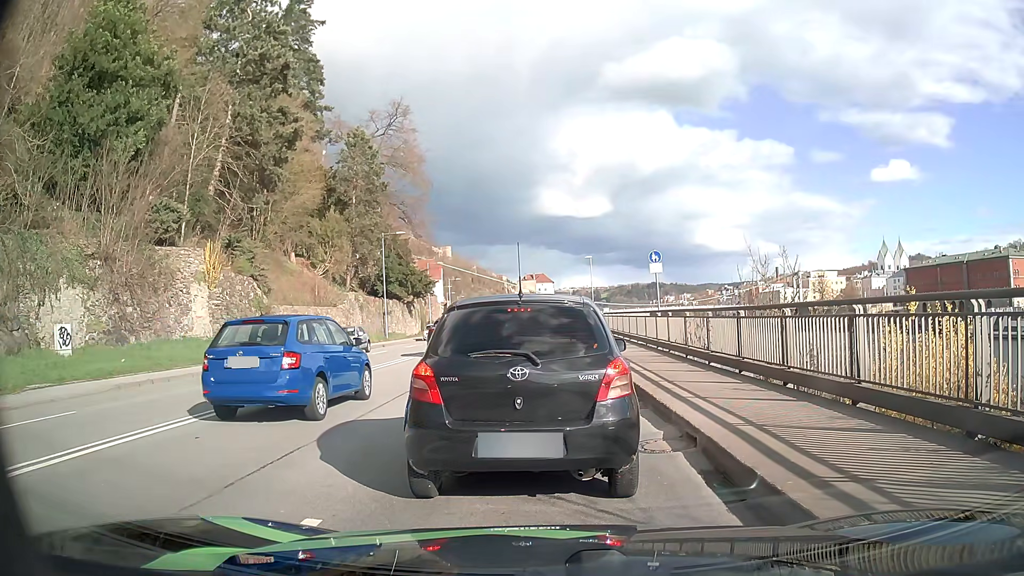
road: primary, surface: asphalt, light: Day
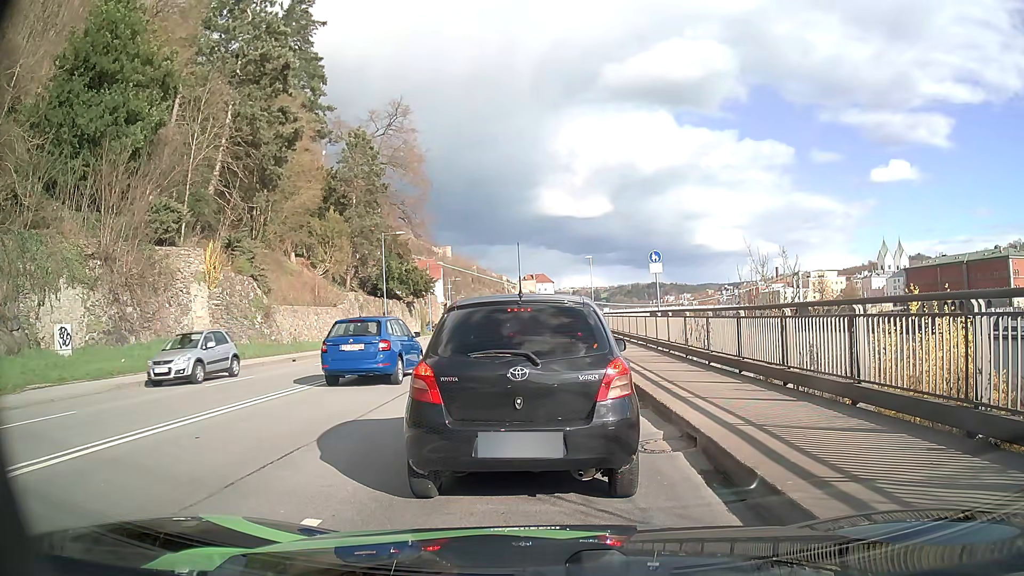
(0.0, 0.0) m; 0°
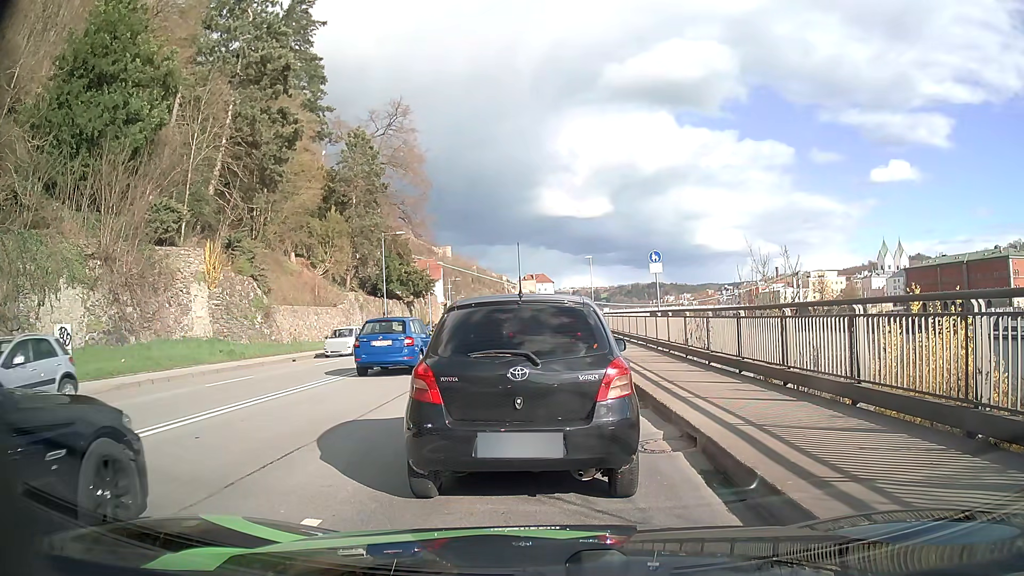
(0.0, 0.0) m; 0°
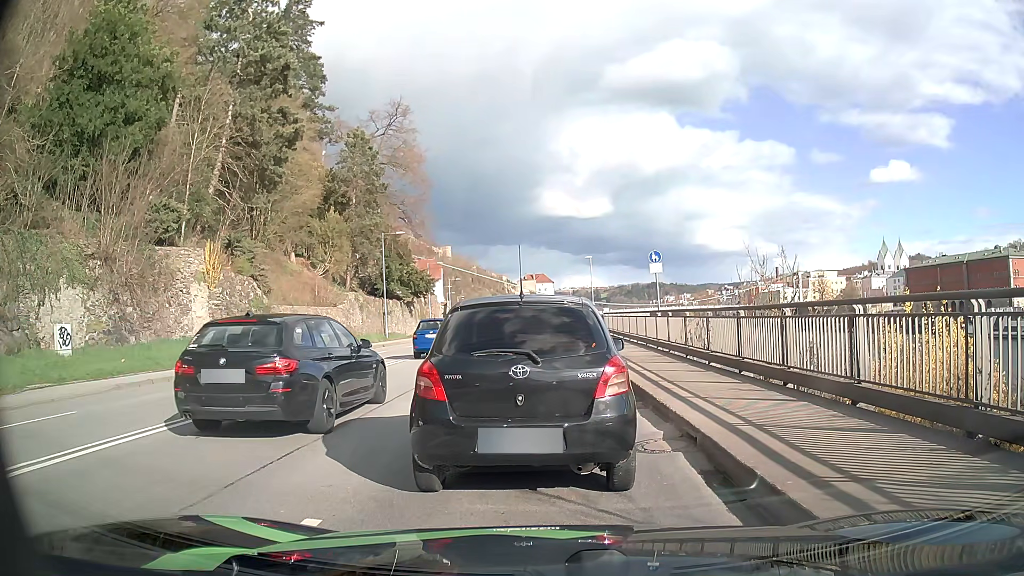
(0.0, 0.0) m; 0°
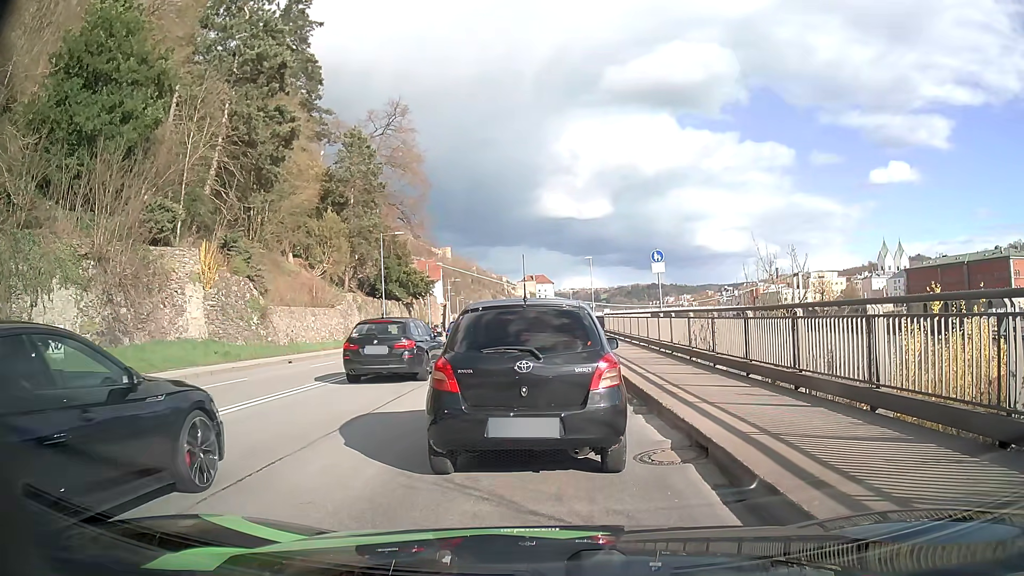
(0.0, +0.5) m; 0°
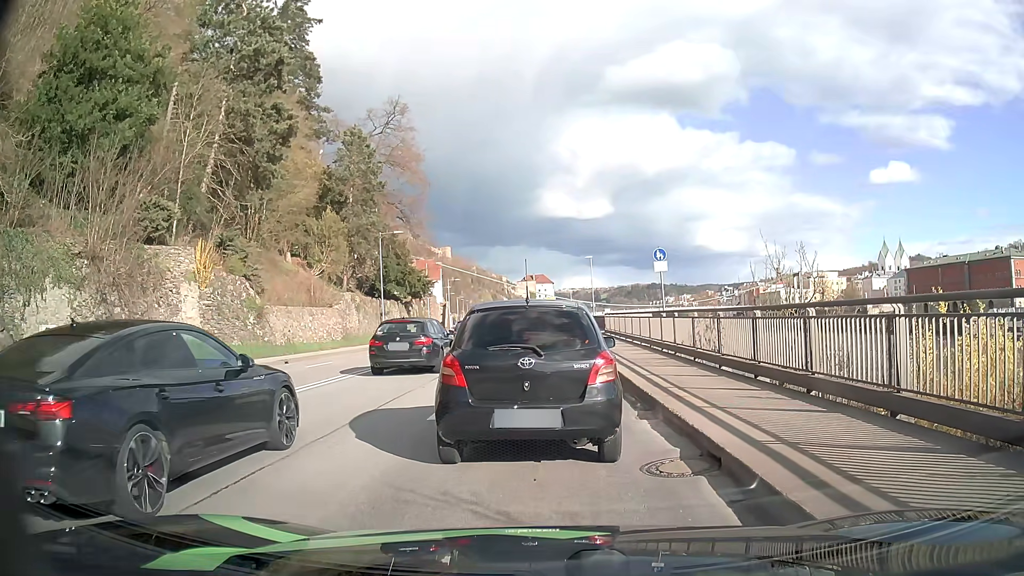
(0.0, +0.5) m; 0°
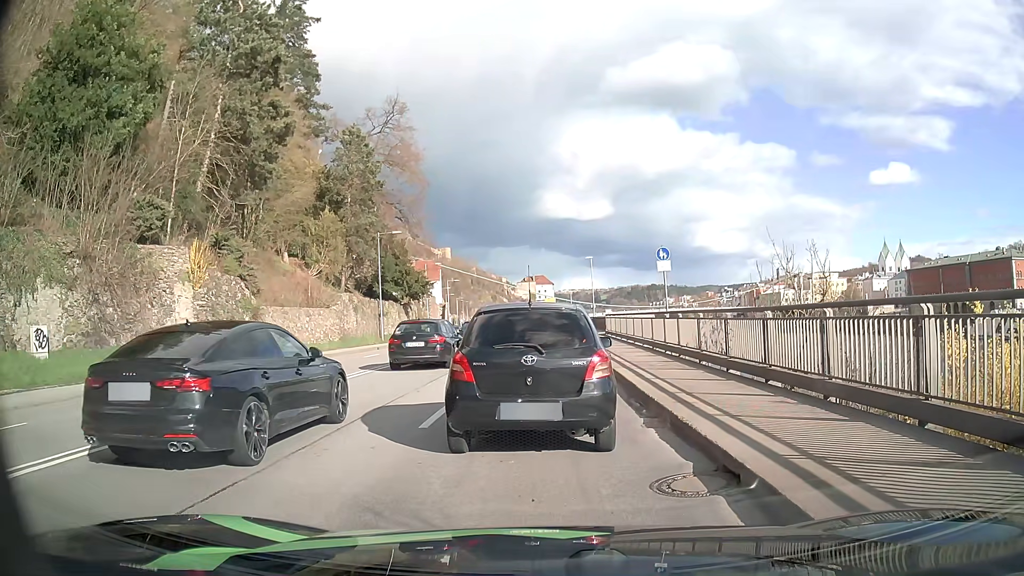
(0.0, +0.6) m; 0°
